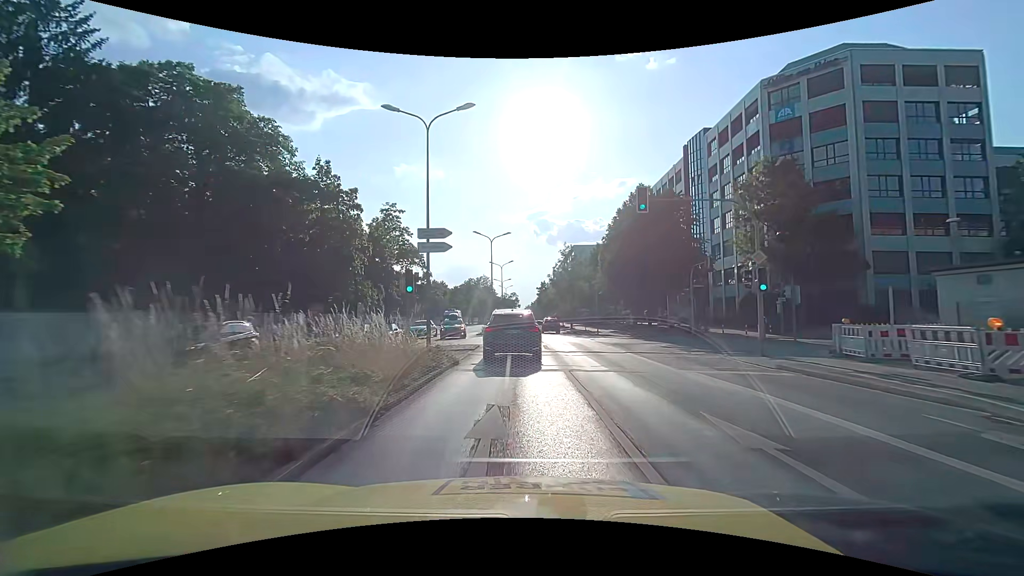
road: primary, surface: asphalt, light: Day
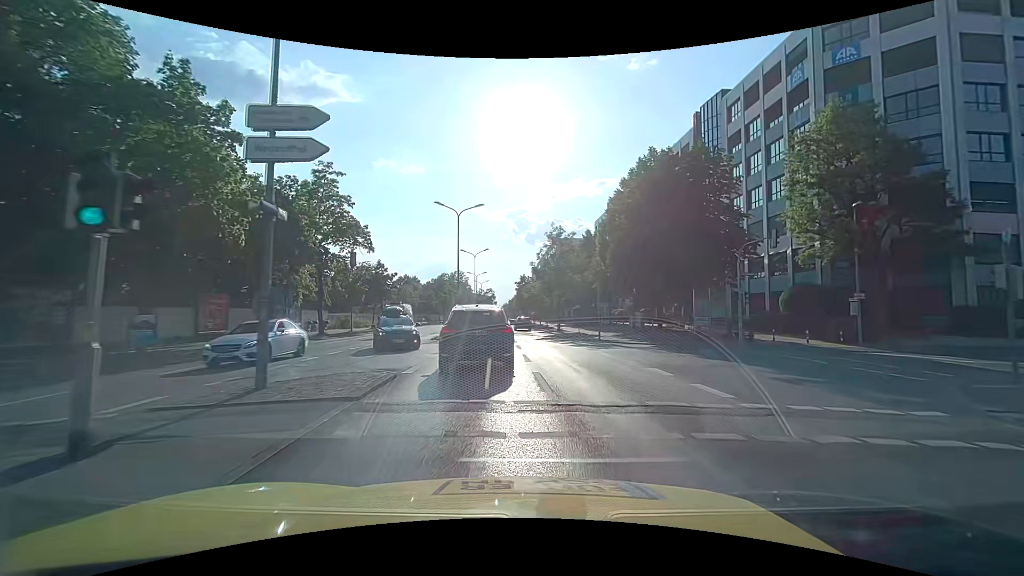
(0.0, +12.5) m; +3°
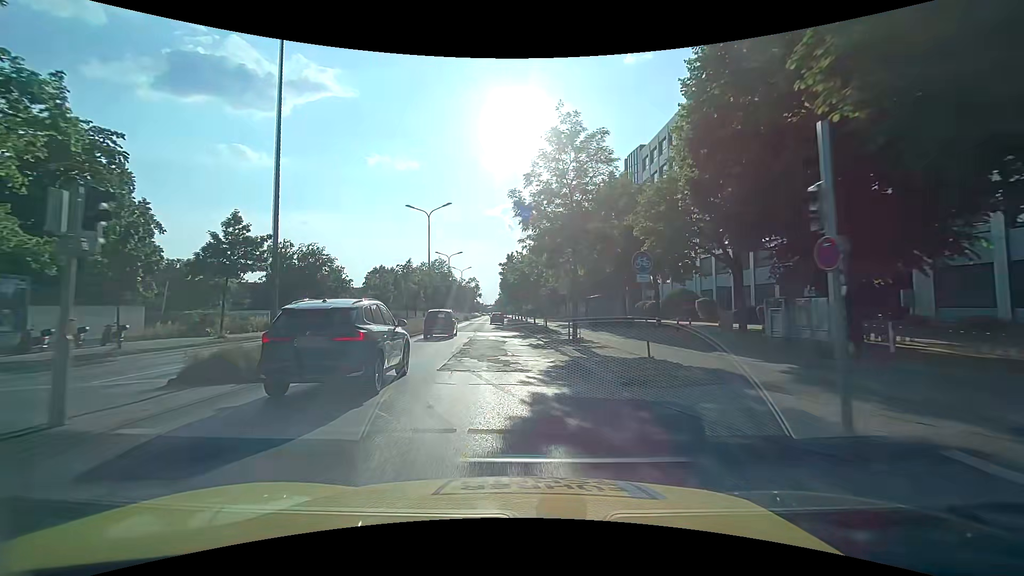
(+1.0, +27.5) m; 0°
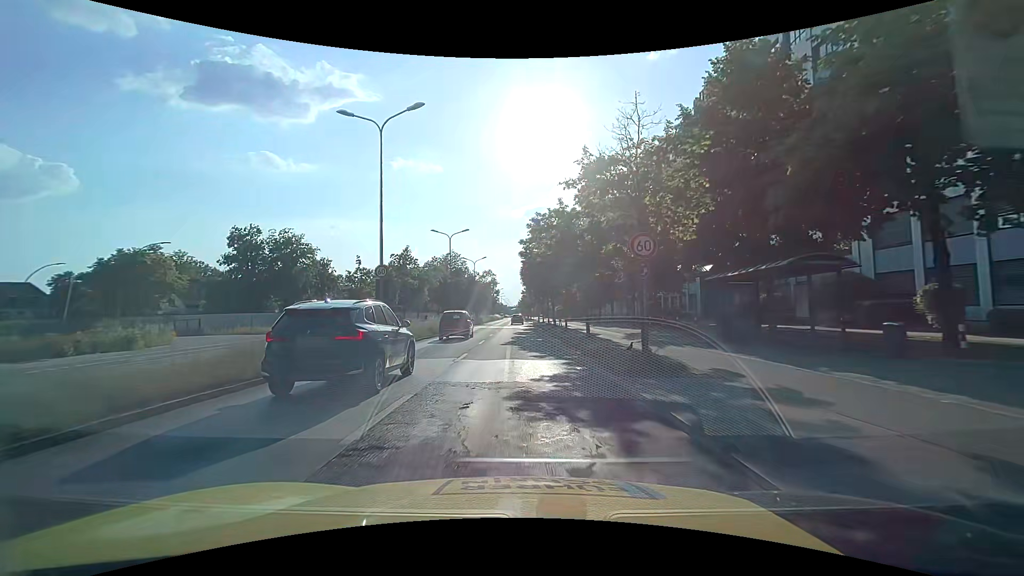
(-0.7, +21.9) m; -3°
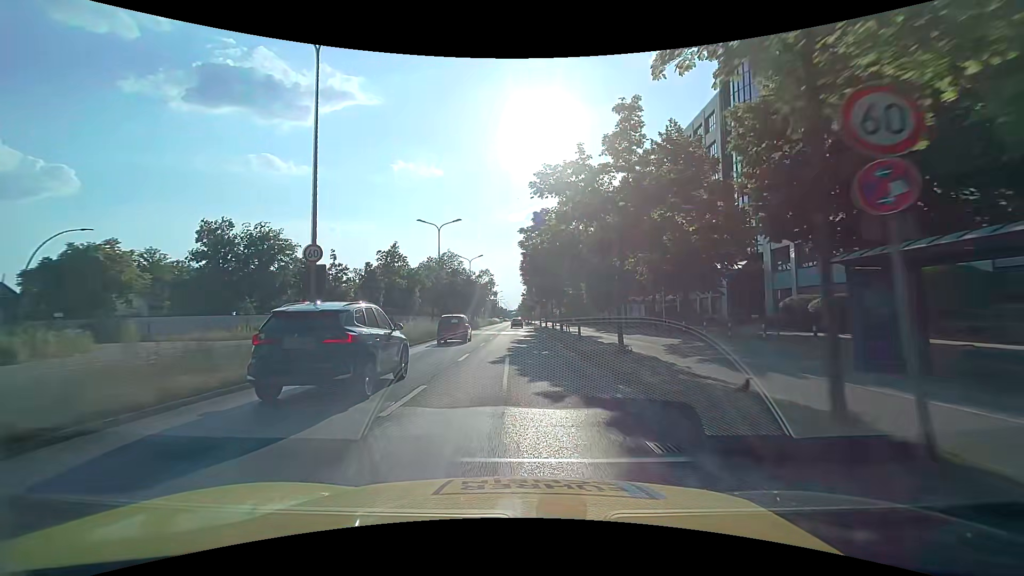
(+0.1, +7.5) m; 0°
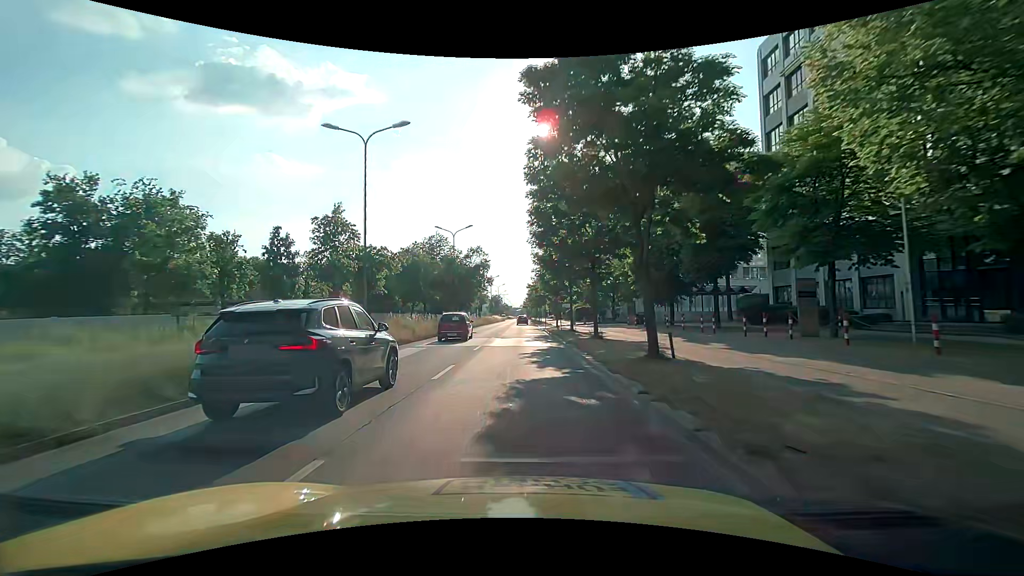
(-0.1, +23.2) m; 0°
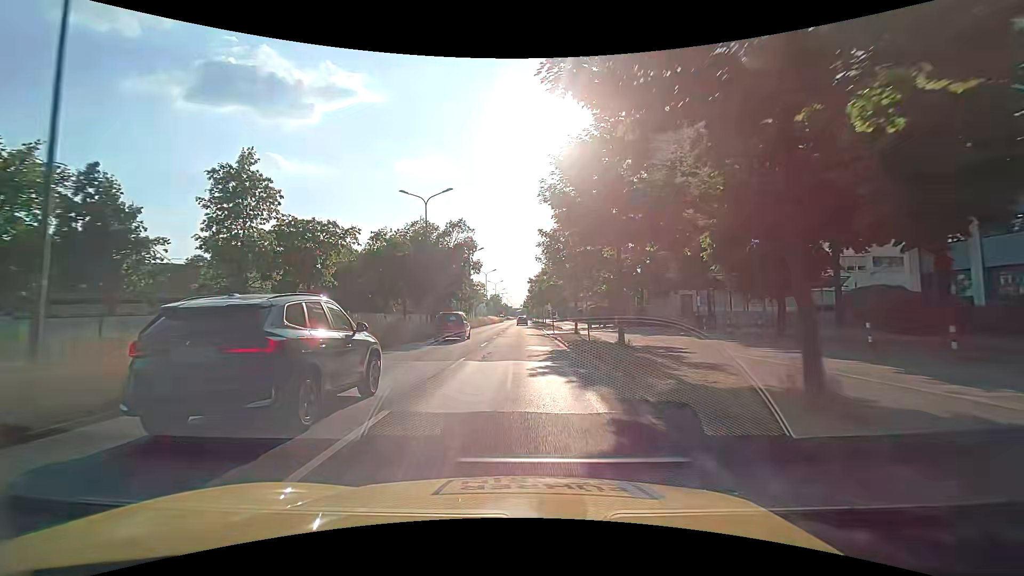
(-0.2, +15.7) m; -1°
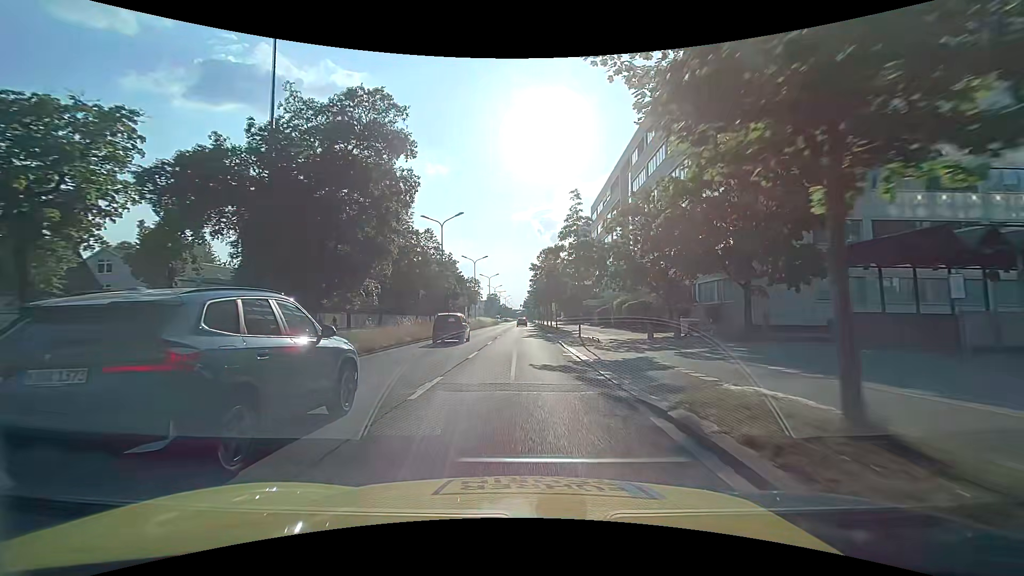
(+0.1, +23.6) m; 0°
(0, +10) (0, +20) (0, +30) (0, +40) (0, +50) (0, +60) (+1, +70) (+1, +80) (+1, +90) (+1, +100) m
